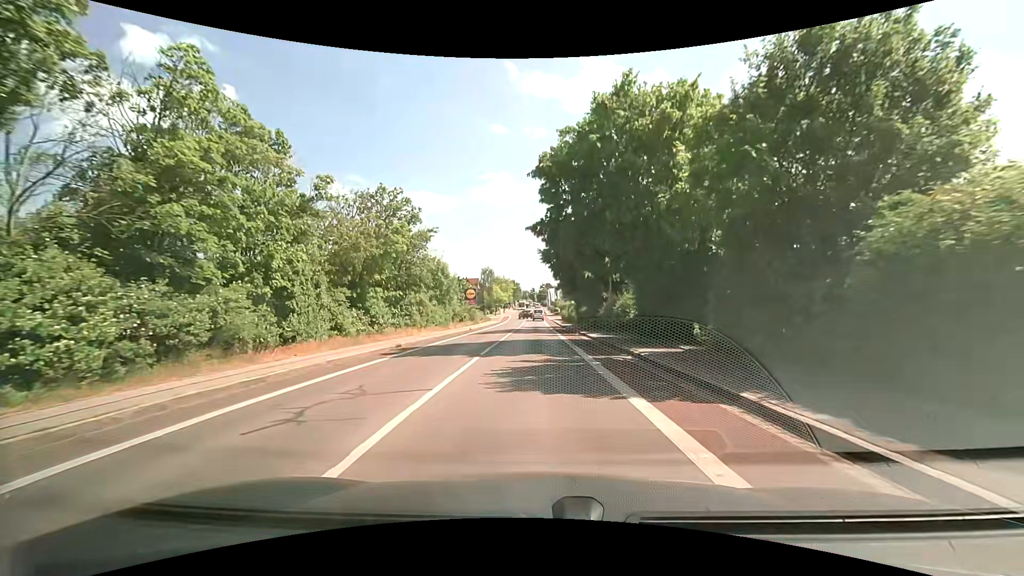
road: tertiary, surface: asphalt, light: Day
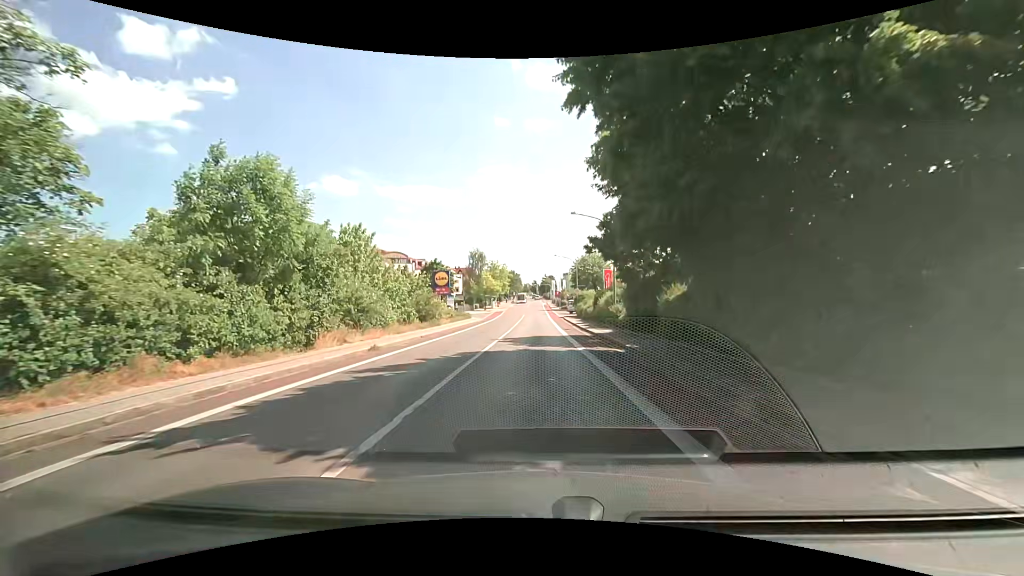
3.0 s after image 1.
(-0.7, +29.4) m; -1°
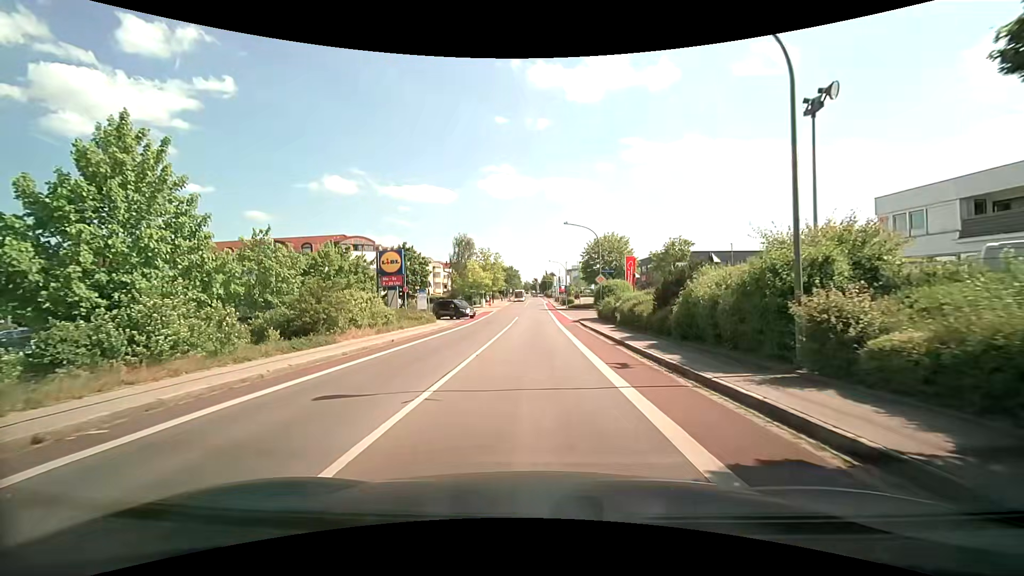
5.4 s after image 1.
(-0.2, +21.3) m; 0°
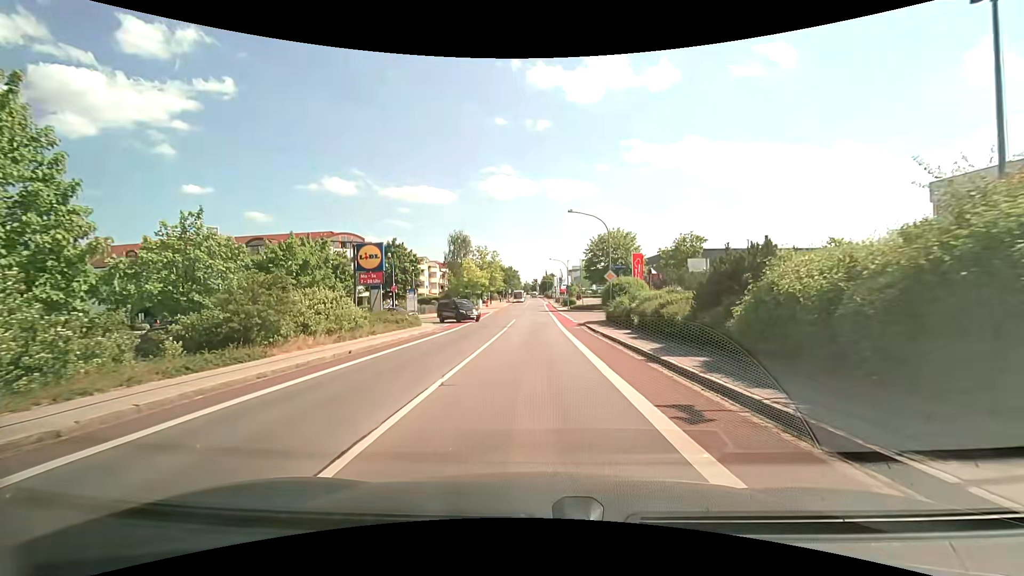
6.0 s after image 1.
(0.0, +5.0) m; 0°
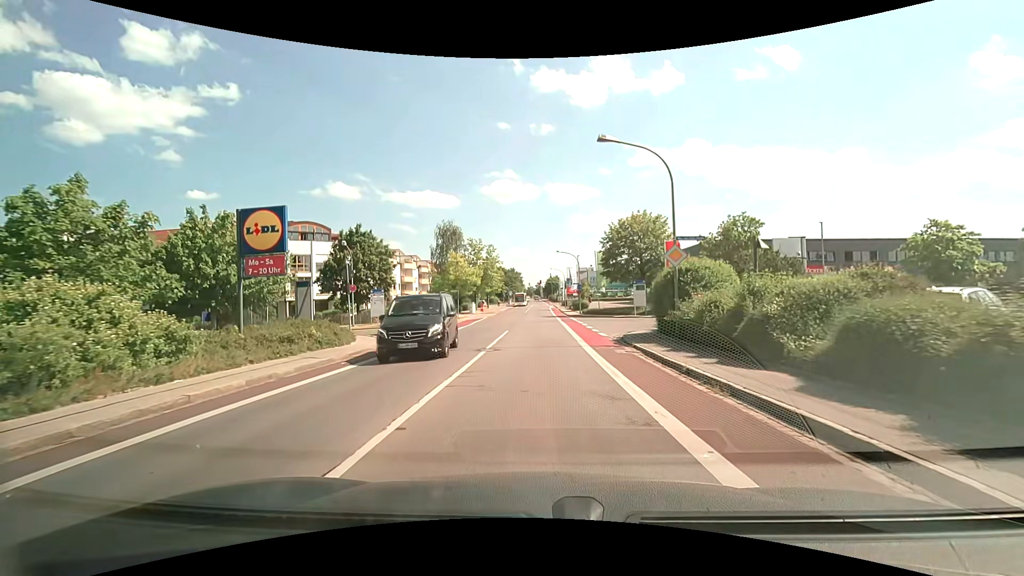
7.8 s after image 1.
(0.0, +14.2) m; 0°
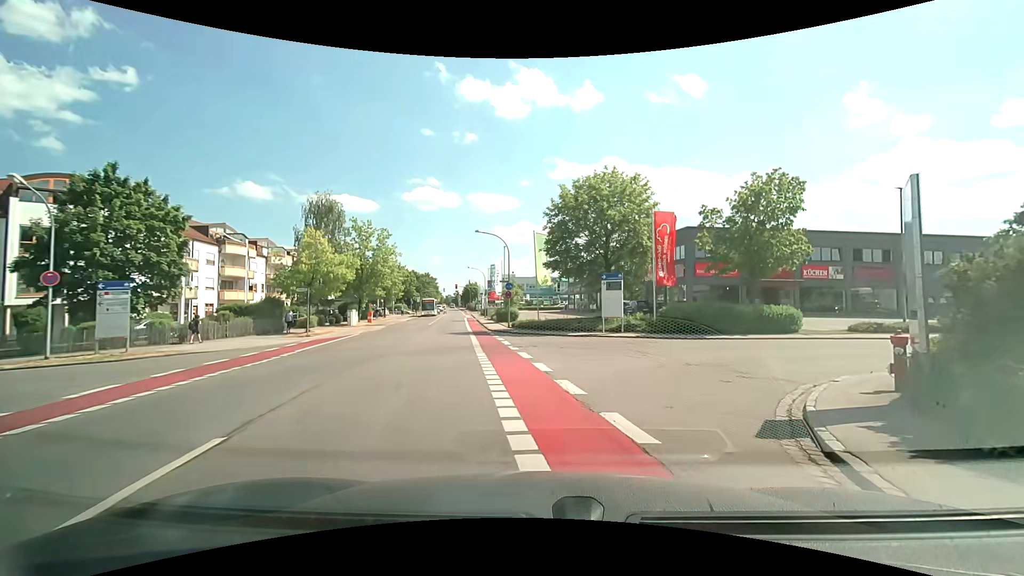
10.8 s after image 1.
(+0.6, +20.5) m; +8°
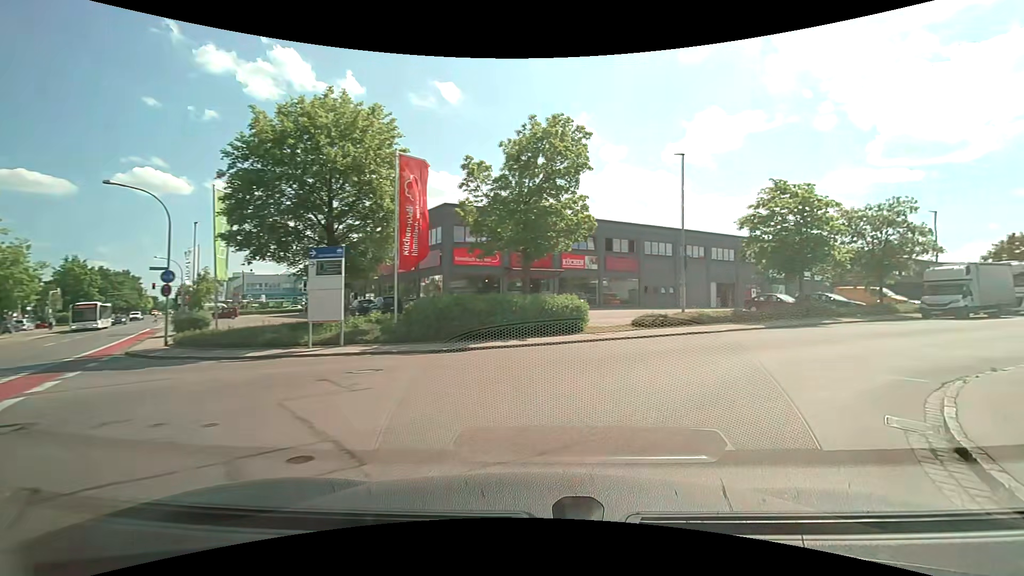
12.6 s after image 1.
(+2.3, +10.7) m; +26°
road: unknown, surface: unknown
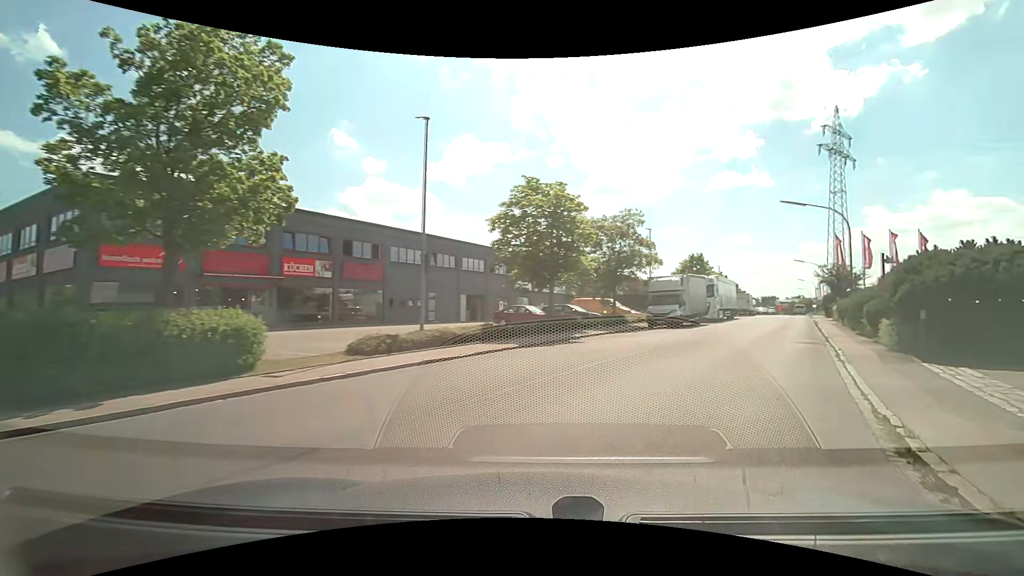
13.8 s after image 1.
(+1.8, +7.0) m; +28°
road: unclassified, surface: asphalt
(+2, +10) (+7, +18) (+12, +27) (+17, +36) (+22, +45) (+26, +53) (+31, +62) (+36, +71) (+41, +80) (+46, +89) m
